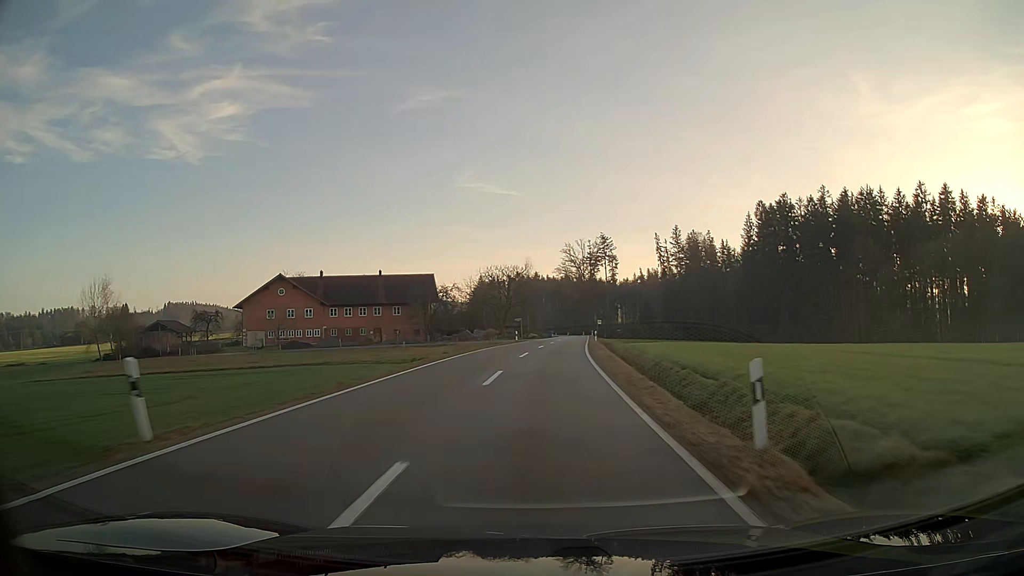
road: tertiary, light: Day
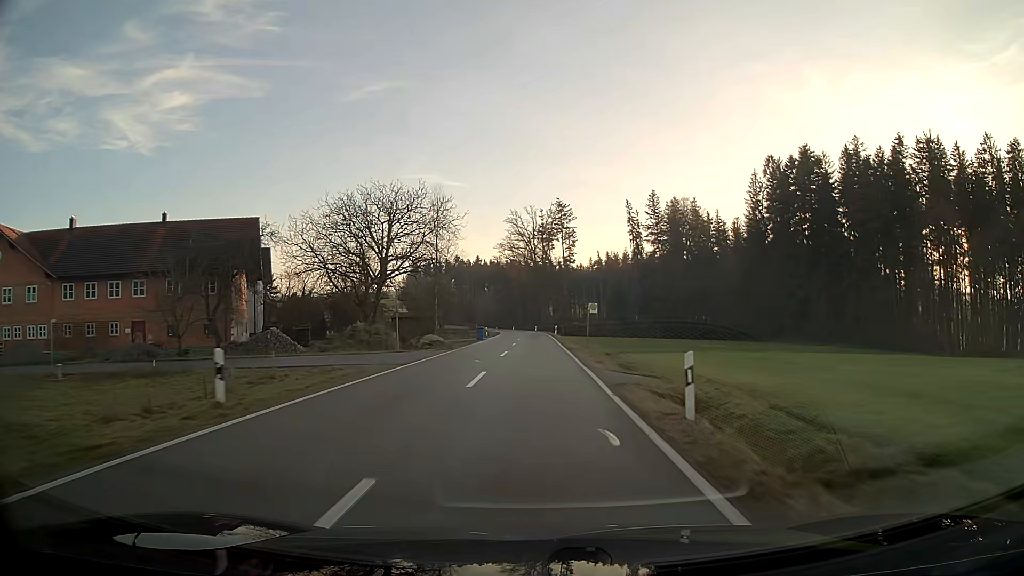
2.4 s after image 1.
(+2.2, +49.6) m; +4°
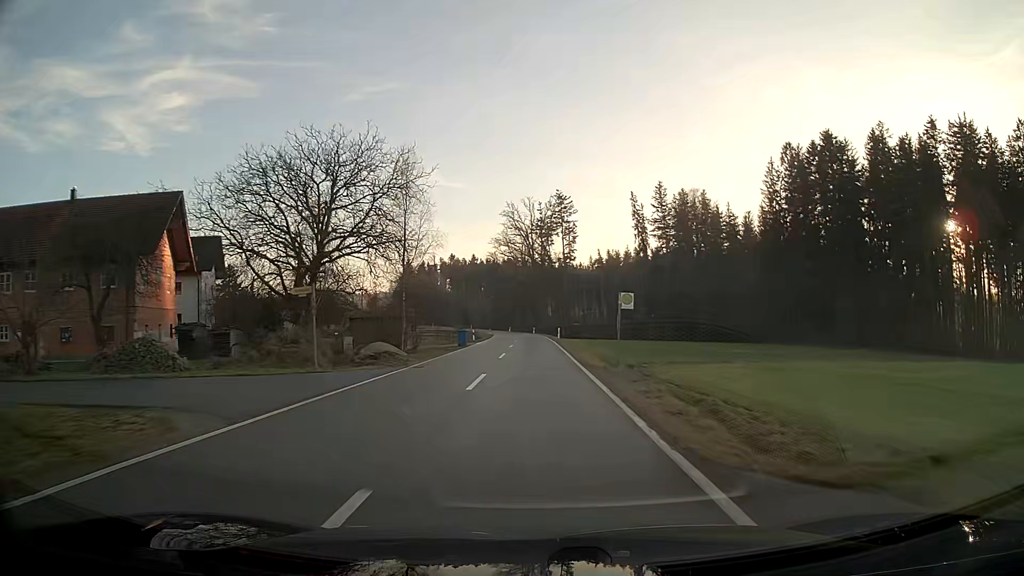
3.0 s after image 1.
(0.0, +12.4) m; 0°
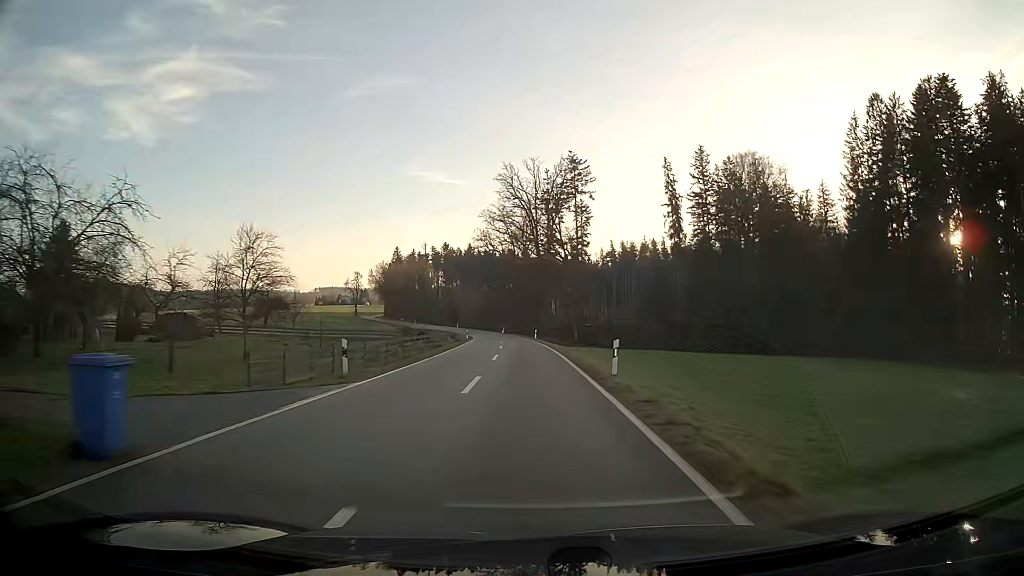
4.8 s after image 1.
(0.0, +37.3) m; 0°
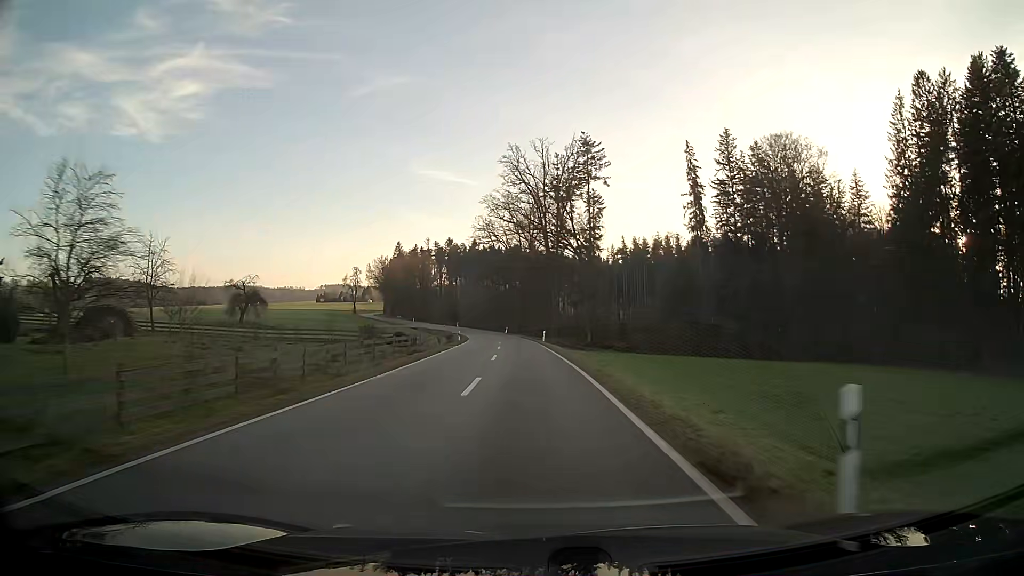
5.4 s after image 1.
(-0.1, +12.6) m; -1°
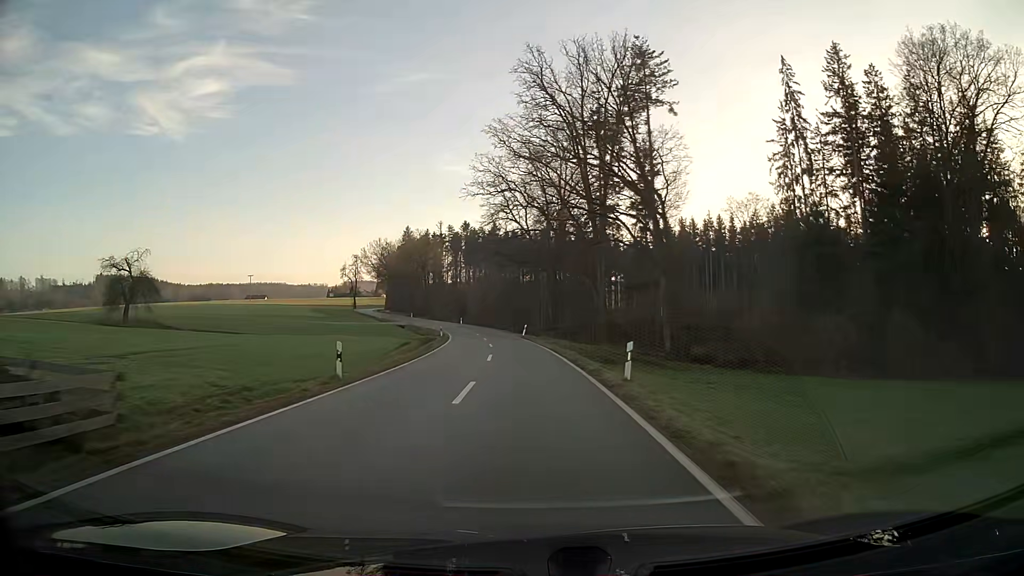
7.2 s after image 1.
(-0.7, +38.2) m; -3°
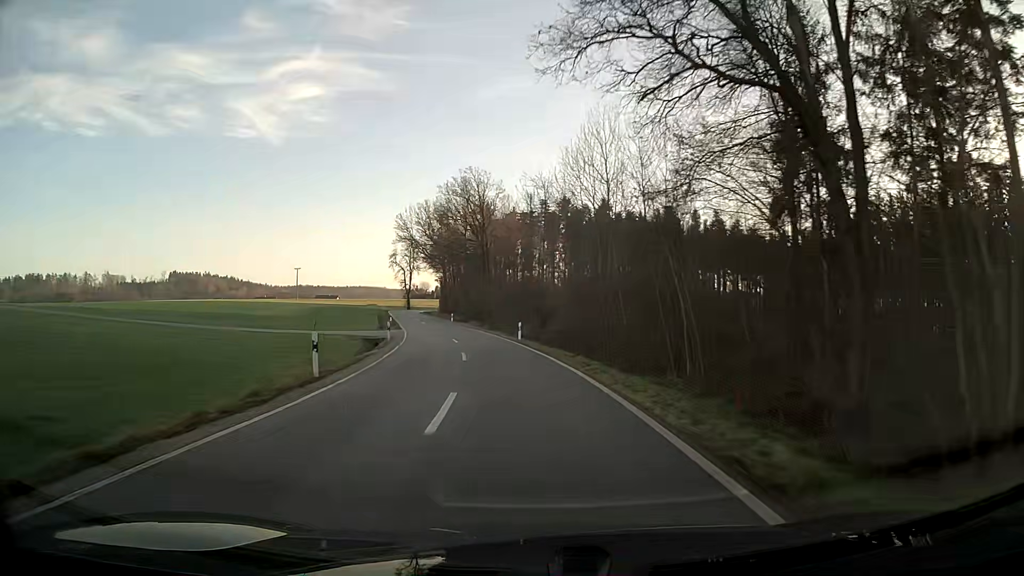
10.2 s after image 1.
(-4.5, +64.5) m; -9°
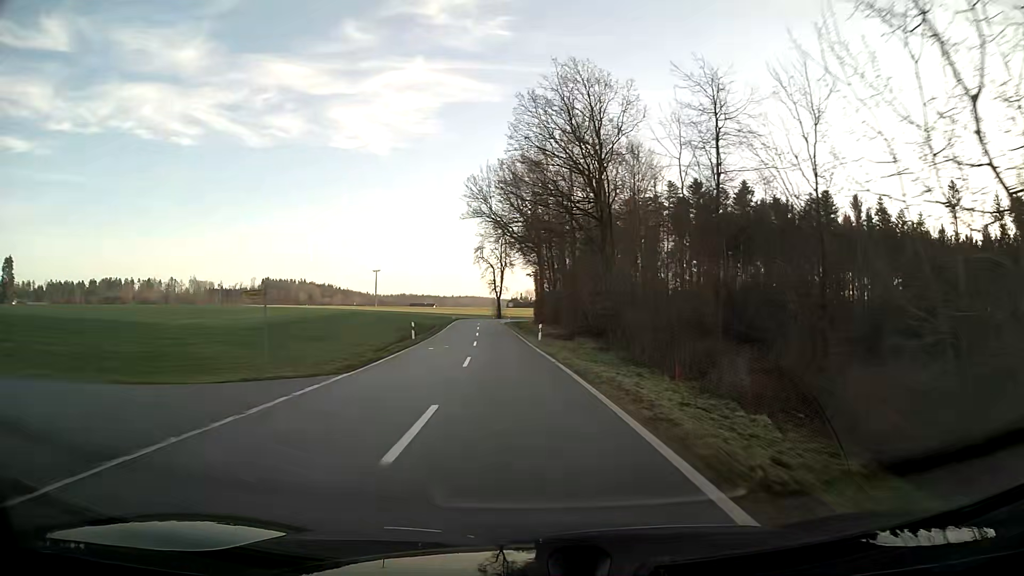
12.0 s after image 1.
(-3.3, +38.2) m; -9°
